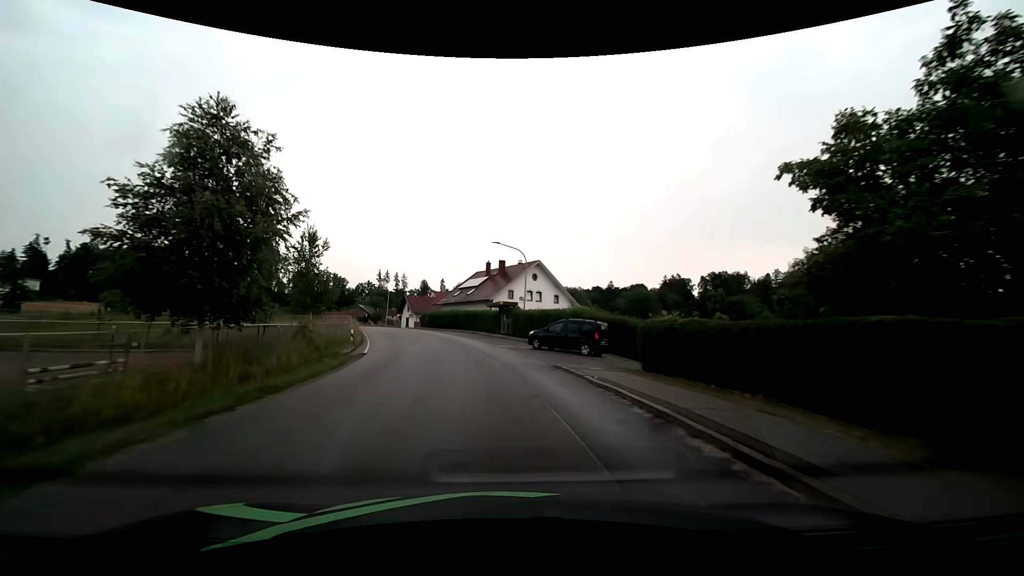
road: tertiary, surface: asphalt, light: Day
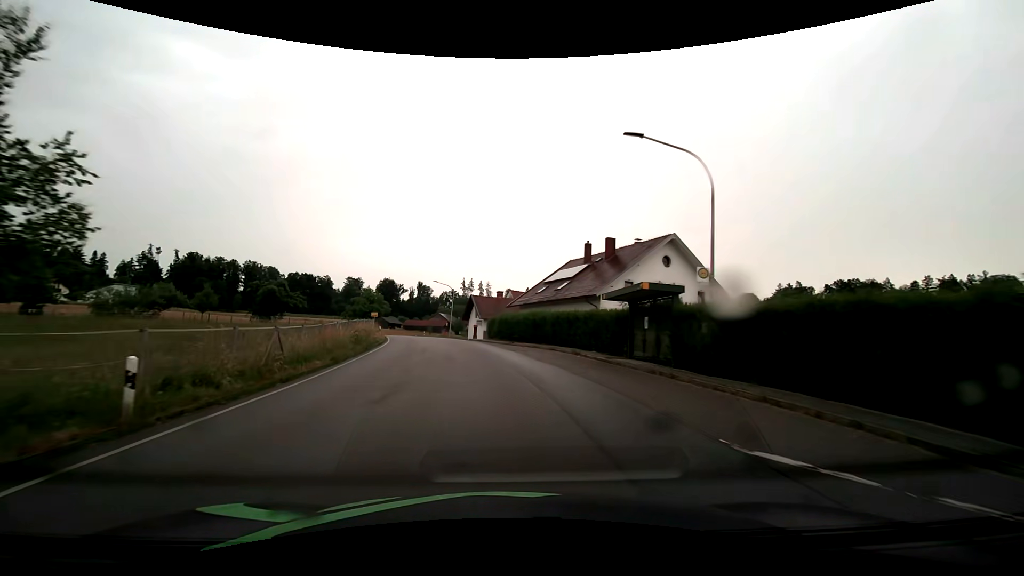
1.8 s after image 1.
(-2.1, +23.1) m; -10°
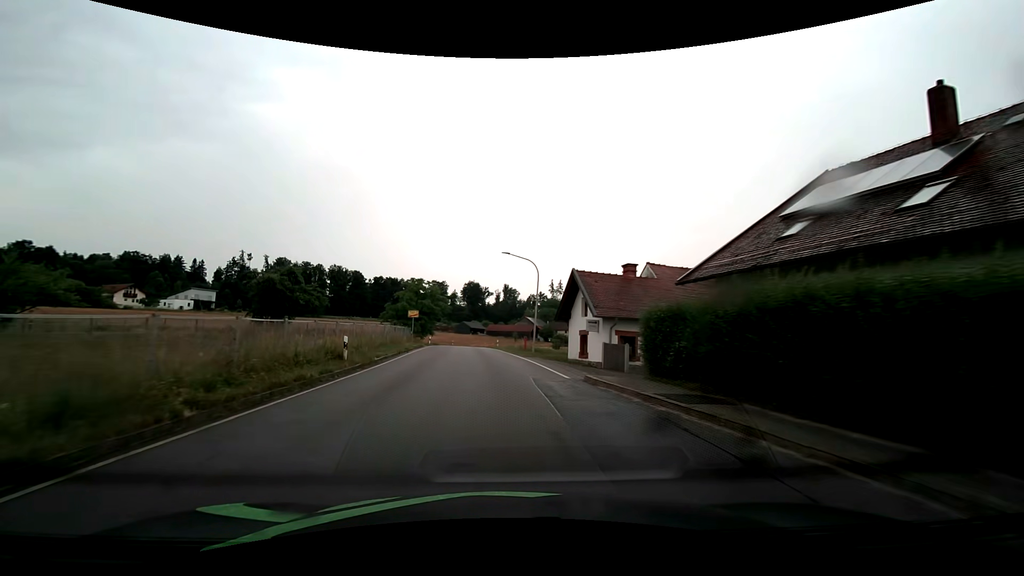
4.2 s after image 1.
(-2.8, +30.4) m; -10°
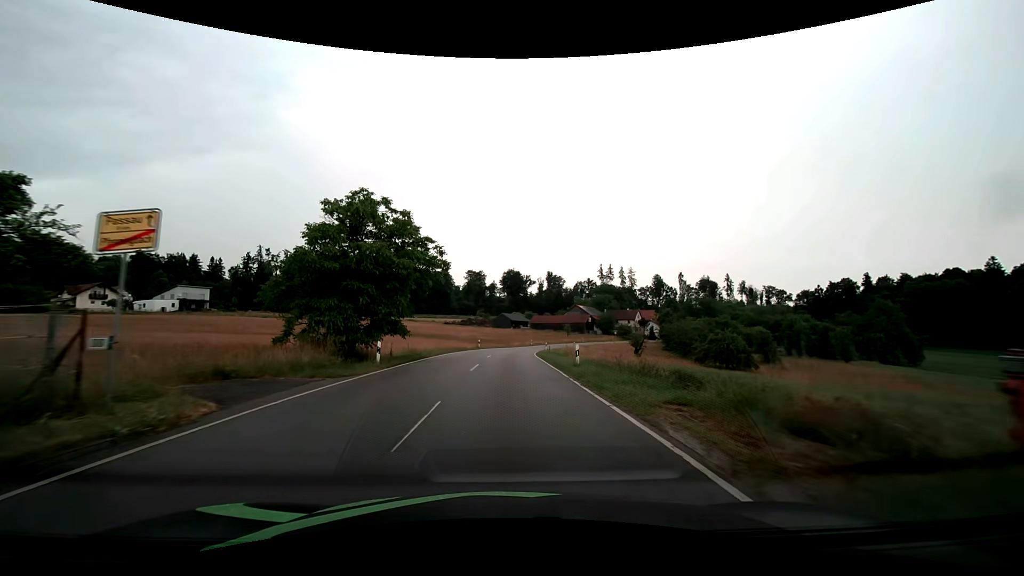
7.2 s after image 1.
(-2.0, +38.8) m; -5°
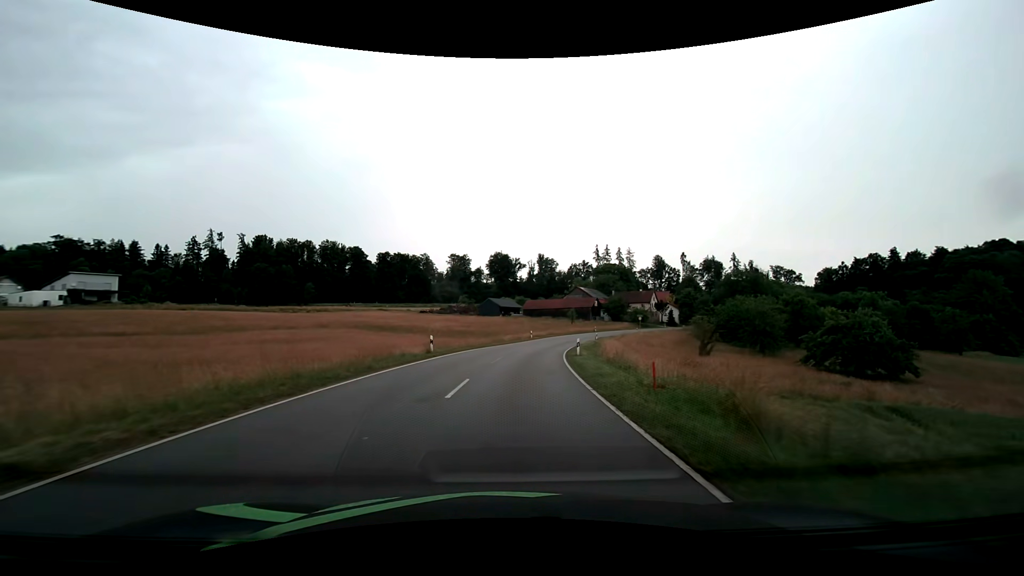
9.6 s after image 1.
(+0.2, +31.9) m; +1°
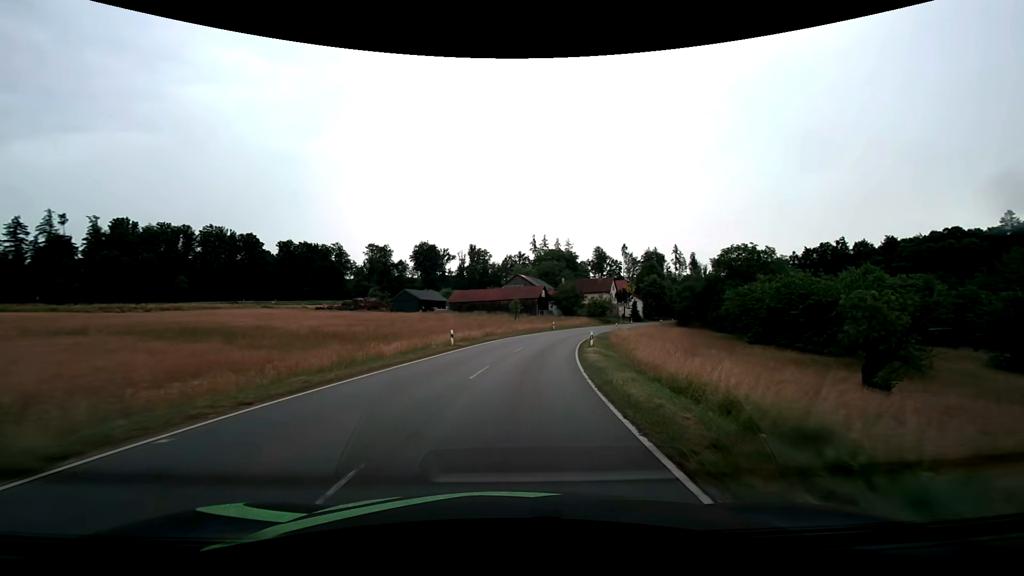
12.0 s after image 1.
(+2.0, +32.7) m; +8°
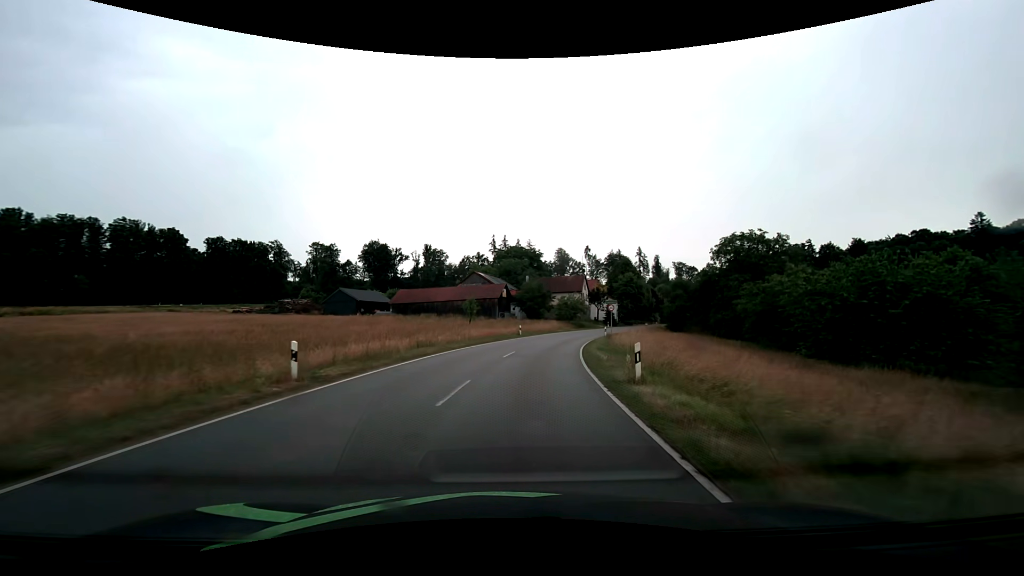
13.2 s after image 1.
(+0.7, +16.8) m; +5°
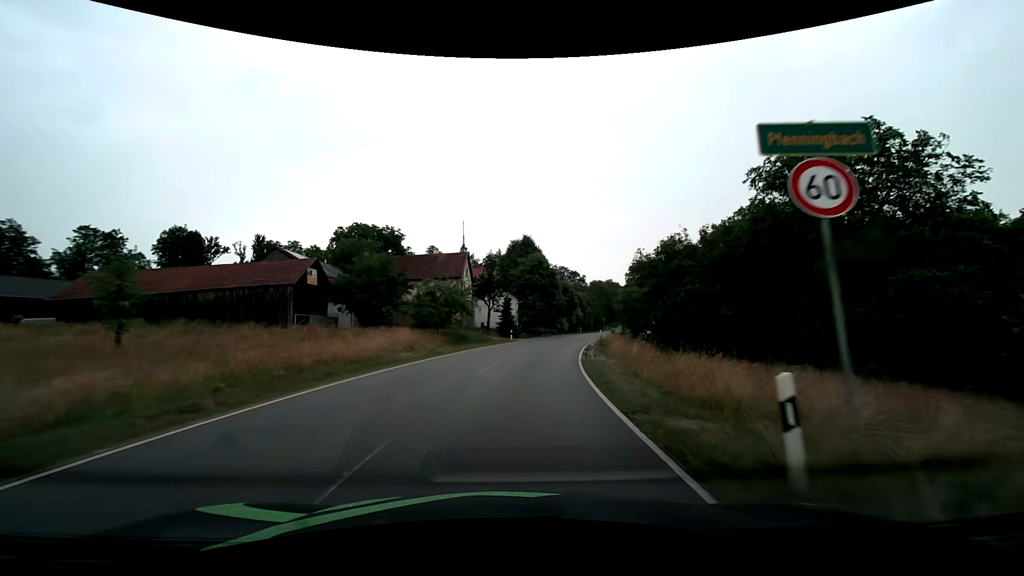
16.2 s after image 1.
(+5.0, +41.6) m; +14°
(0, +10) (+1, +20) (+3, +30) (+4, +40) (+7, +49) (+9, +59) (+12, +69) (+15, +78) (+17, +88) (+20, +97) m
